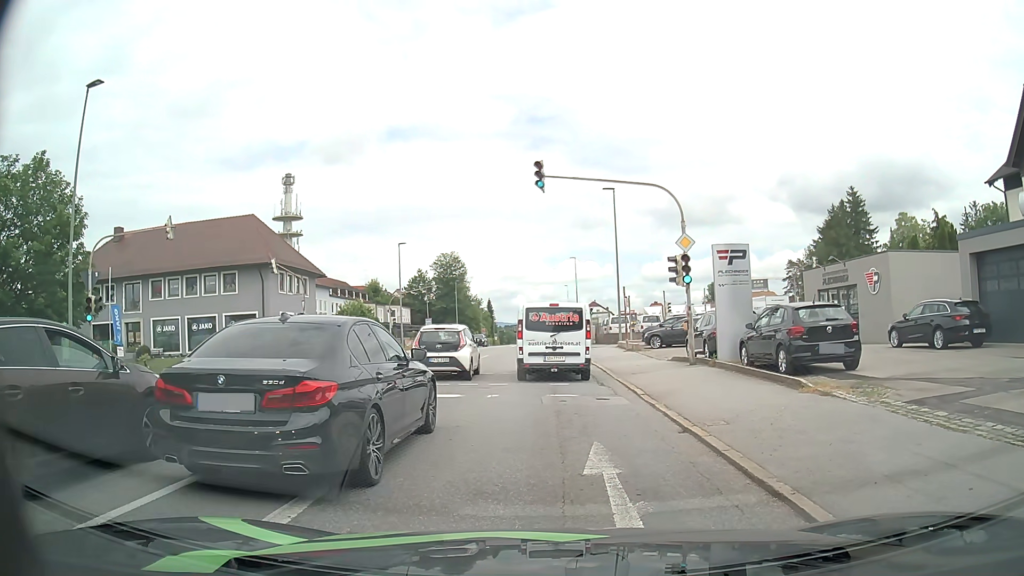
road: tertiary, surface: asphalt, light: Day
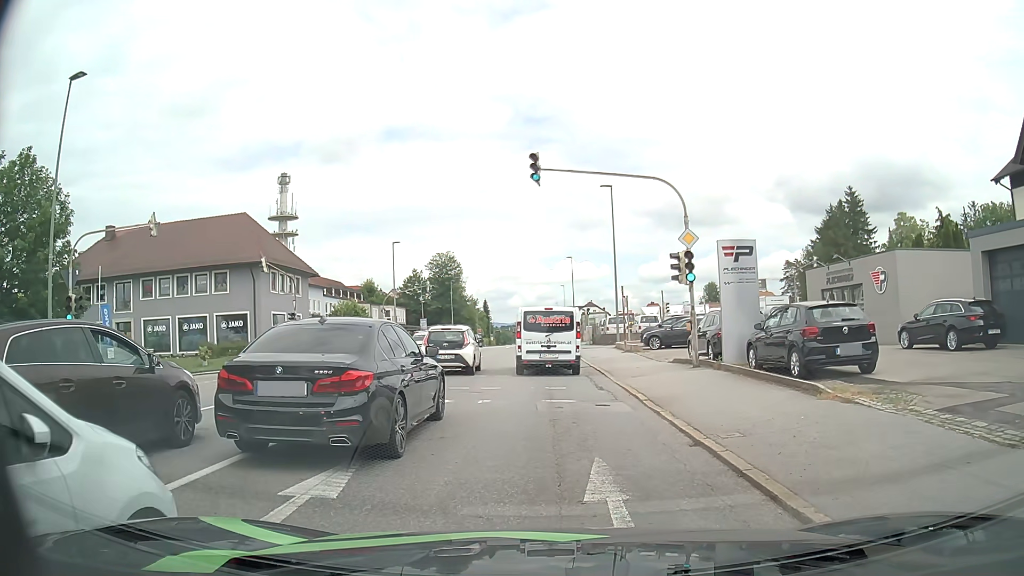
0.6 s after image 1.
(0.0, +1.0) m; -1°
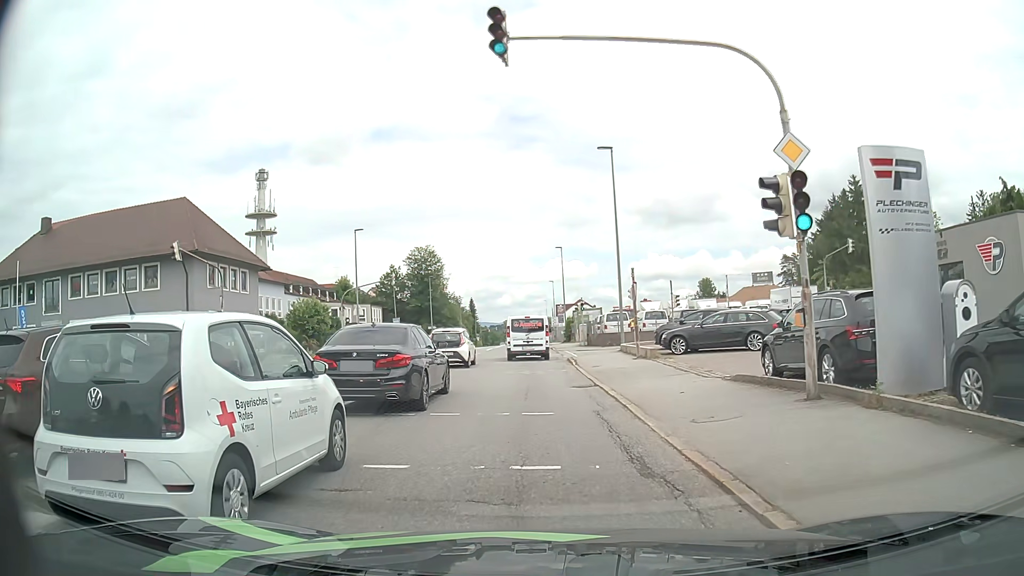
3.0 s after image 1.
(+0.1, +9.2) m; 0°
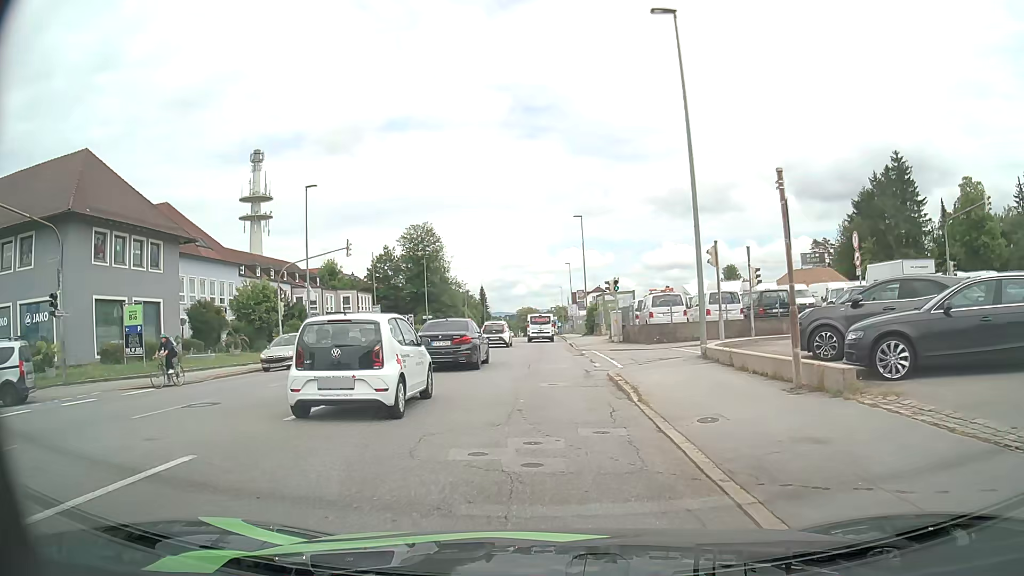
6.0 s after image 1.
(0.0, +14.7) m; -1°
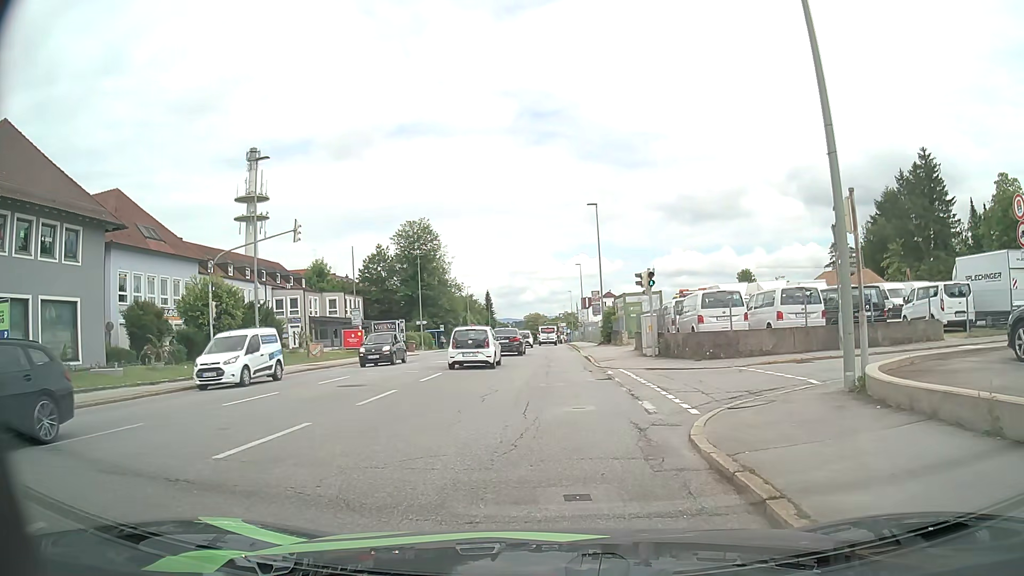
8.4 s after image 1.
(0.0, +8.7) m; -1°
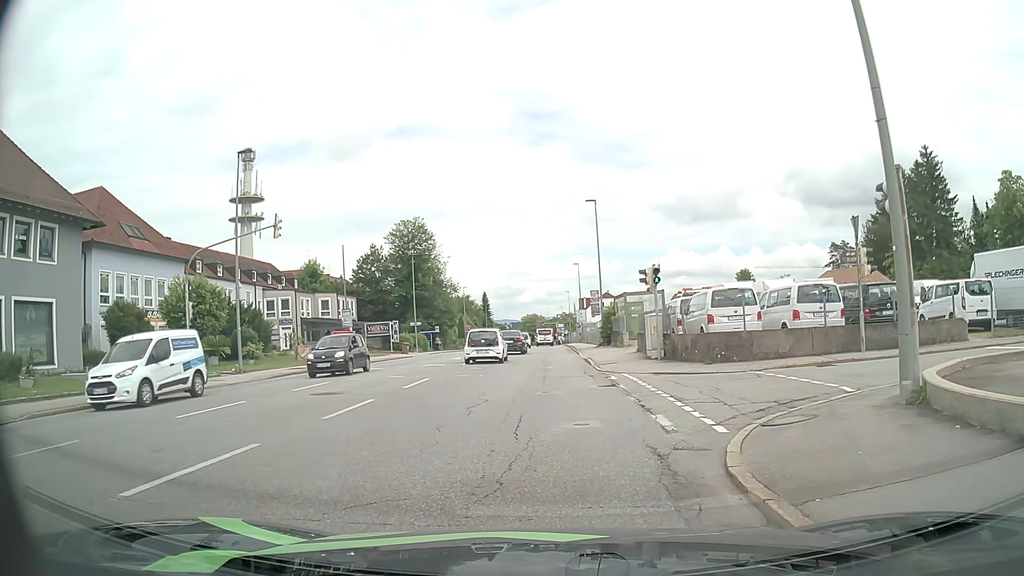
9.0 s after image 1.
(0.0, +1.8) m; +1°
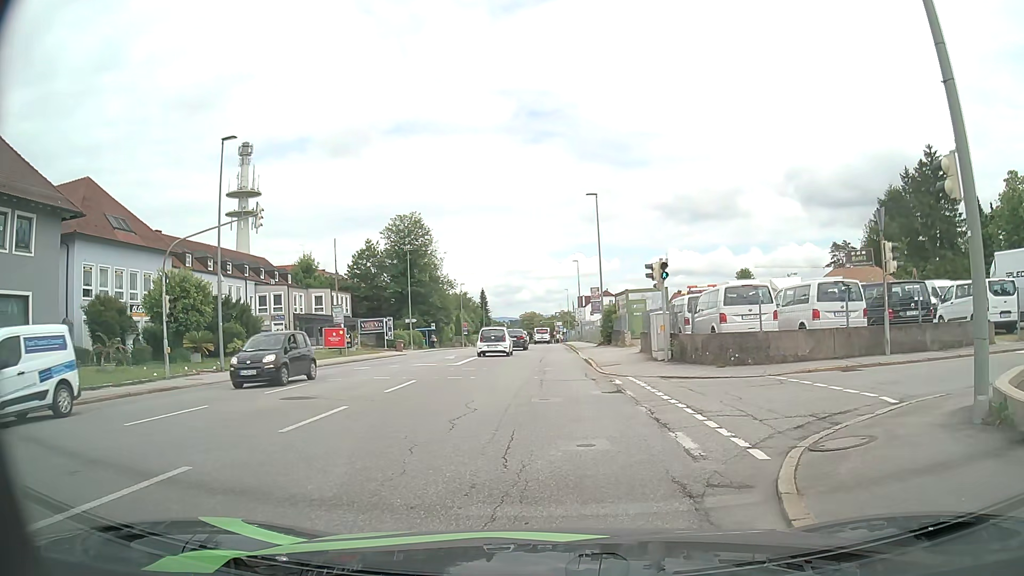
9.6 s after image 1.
(0.0, +1.7) m; -1°
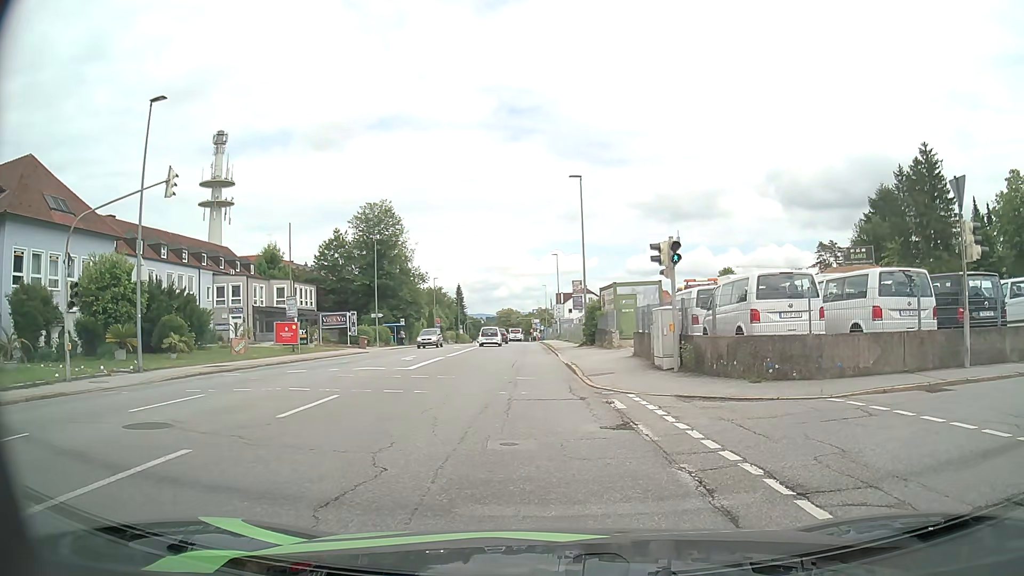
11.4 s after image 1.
(+0.1, +5.0) m; +4°
